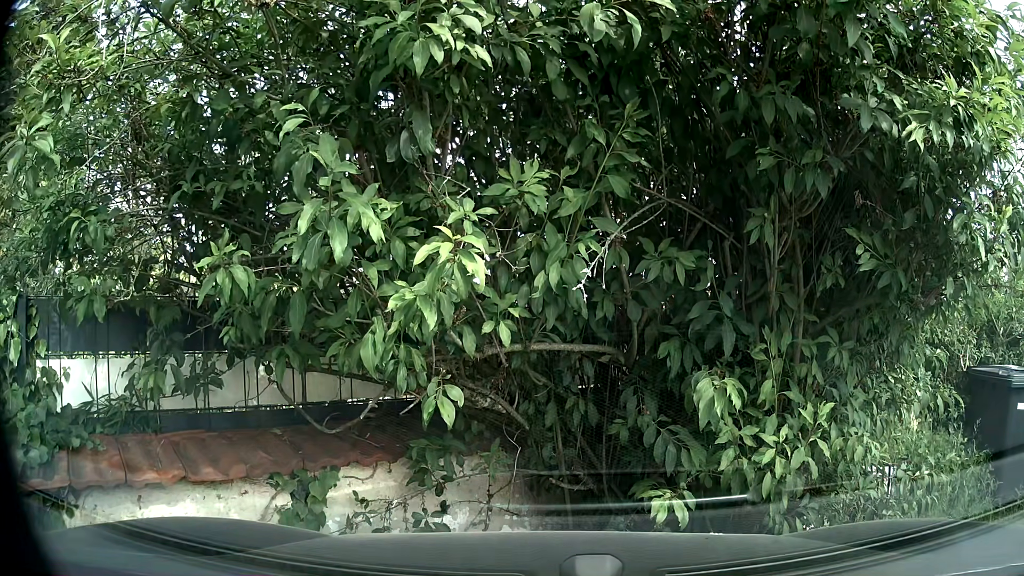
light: Day
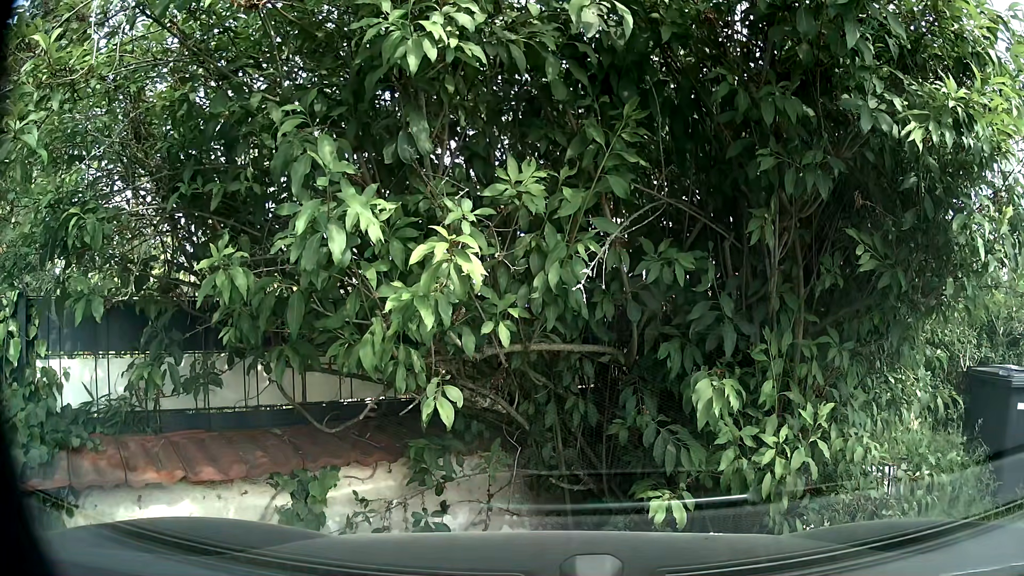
(0.0, 0.0) m; 0°
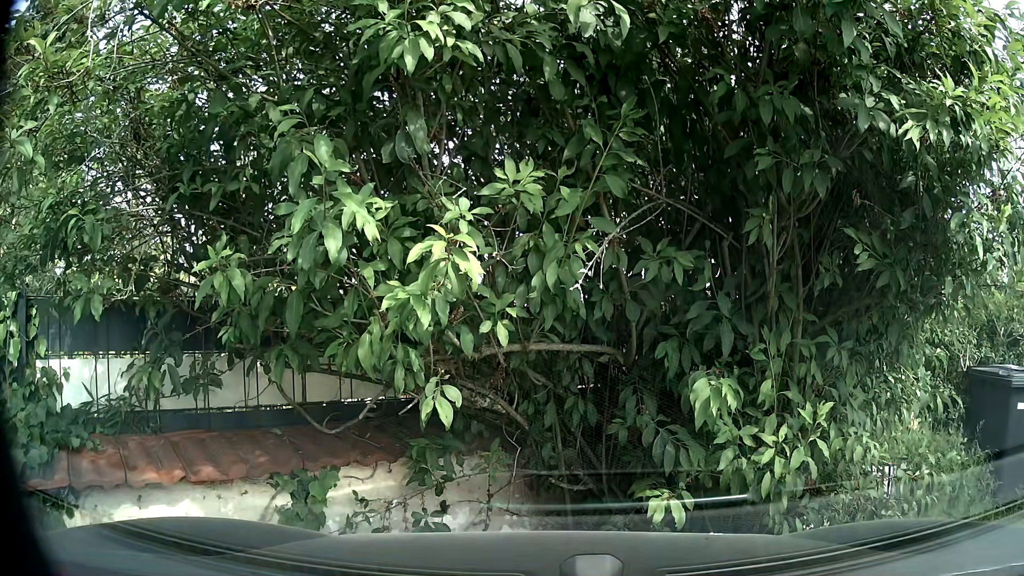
(0.0, 0.0) m; 0°
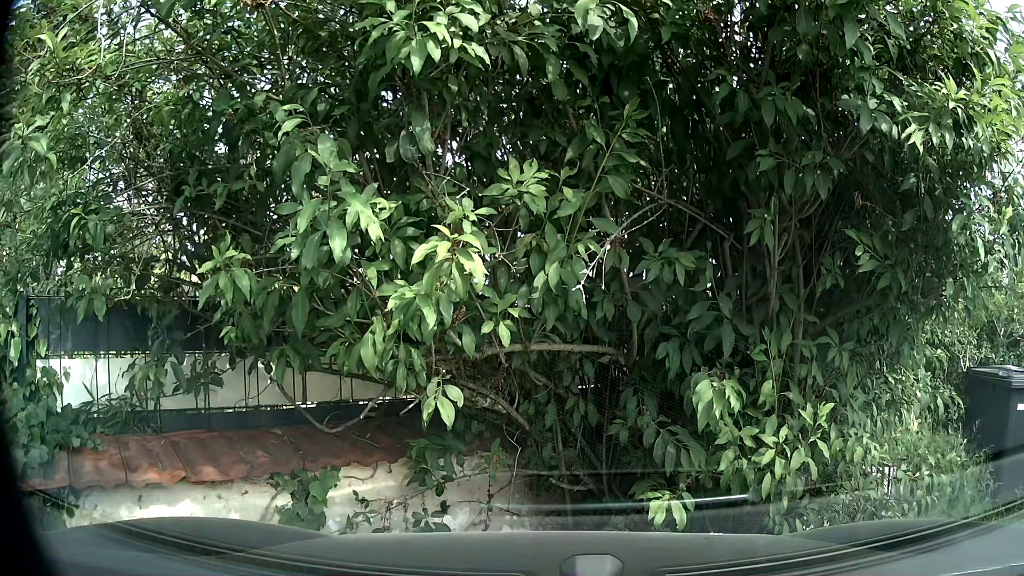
(0.0, 0.0) m; 0°
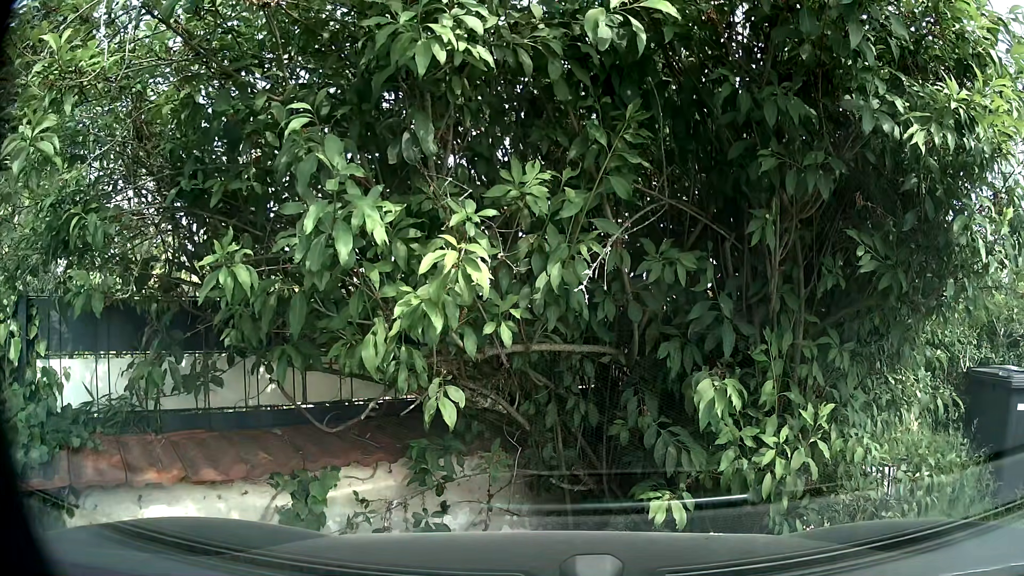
(0.0, 0.0) m; 0°
